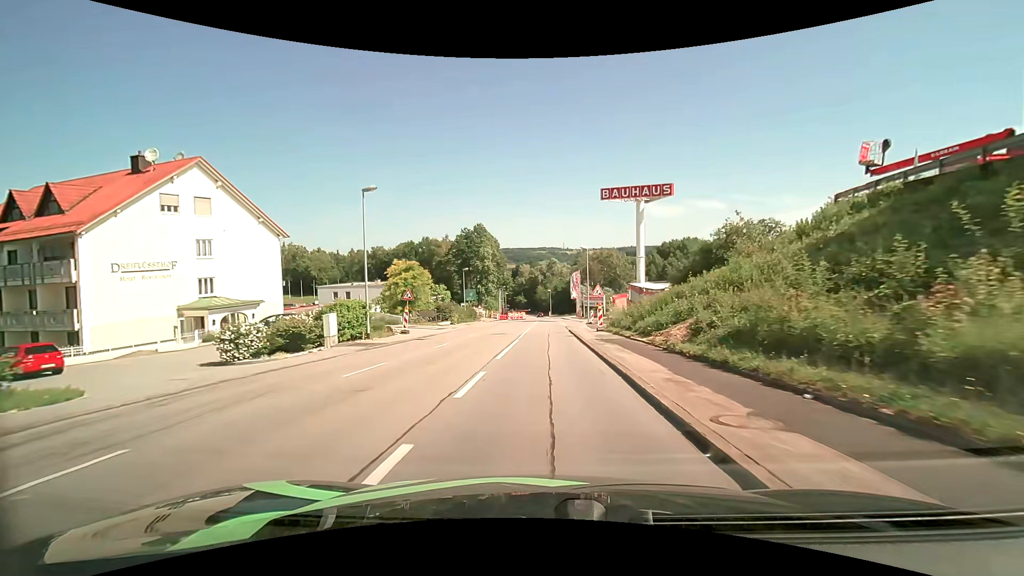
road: tertiary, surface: asphalt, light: Day
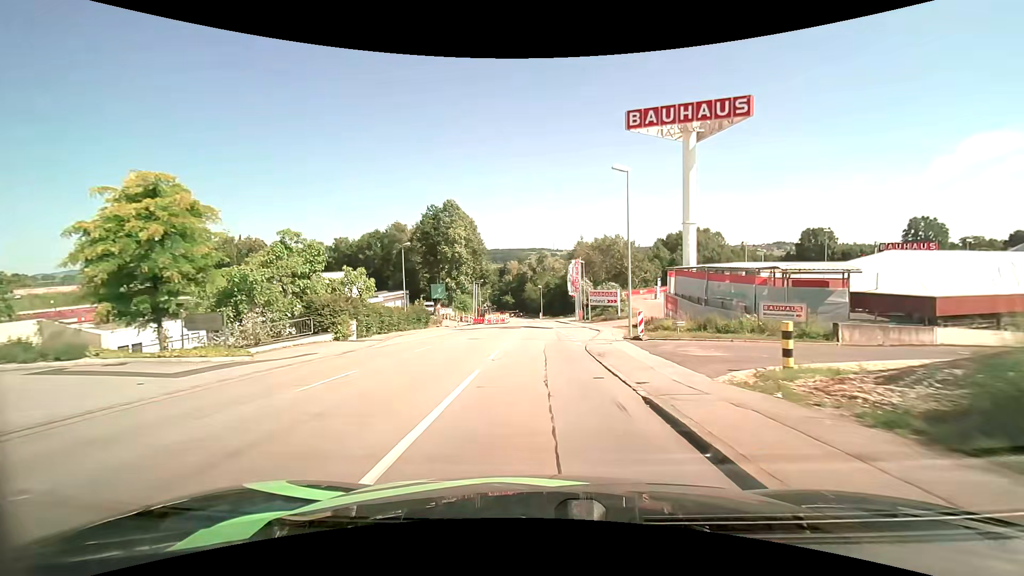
(+0.4, +28.8) m; +2°
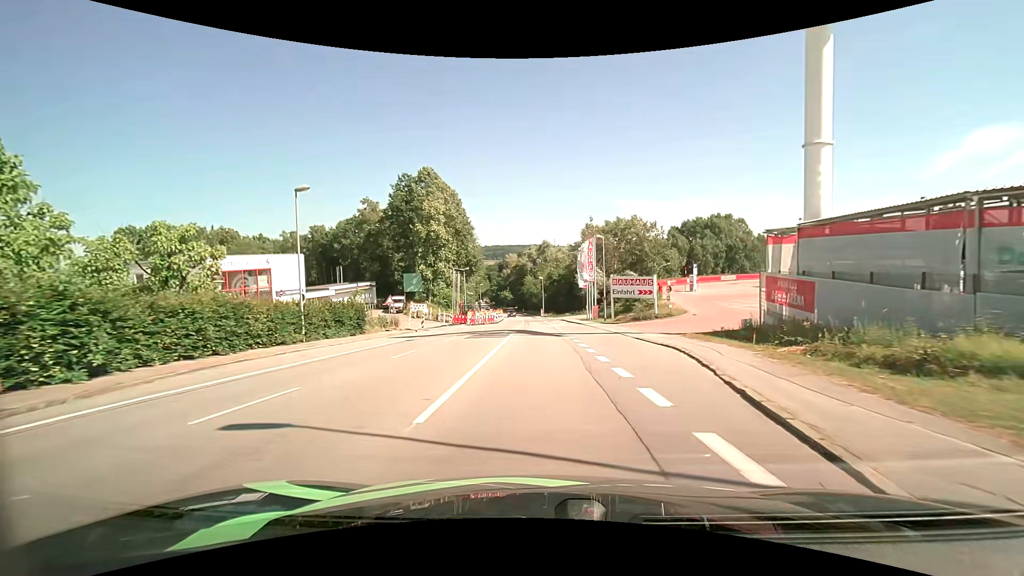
(-0.1, +20.7) m; -1°
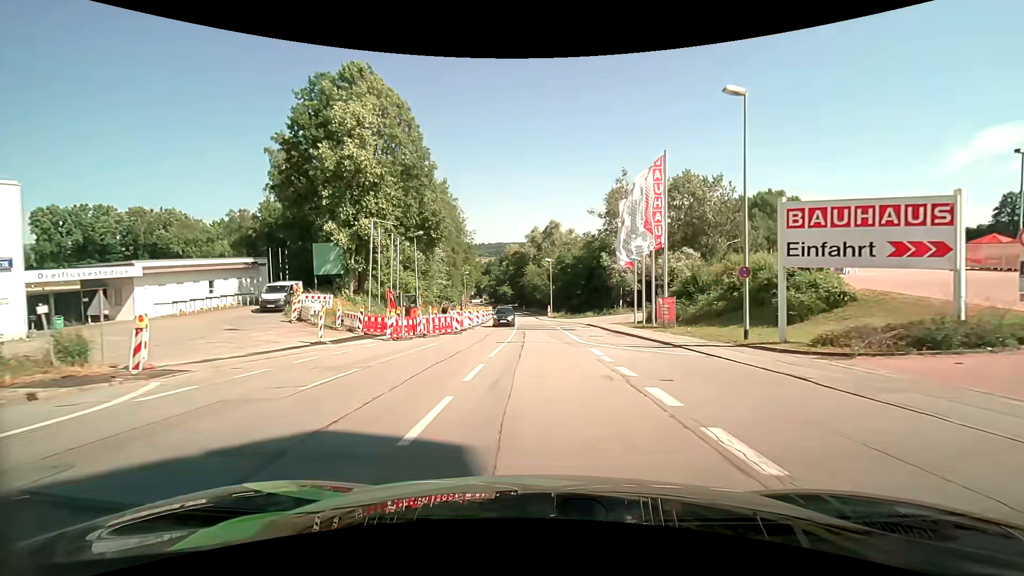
(-0.4, +32.9) m; -1°
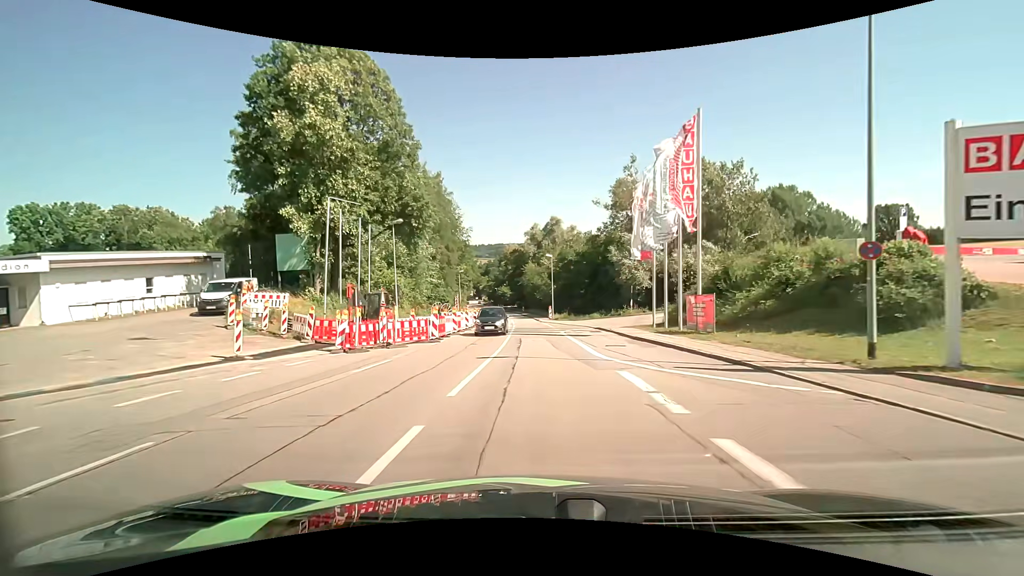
(0.0, +6.4) m; 0°
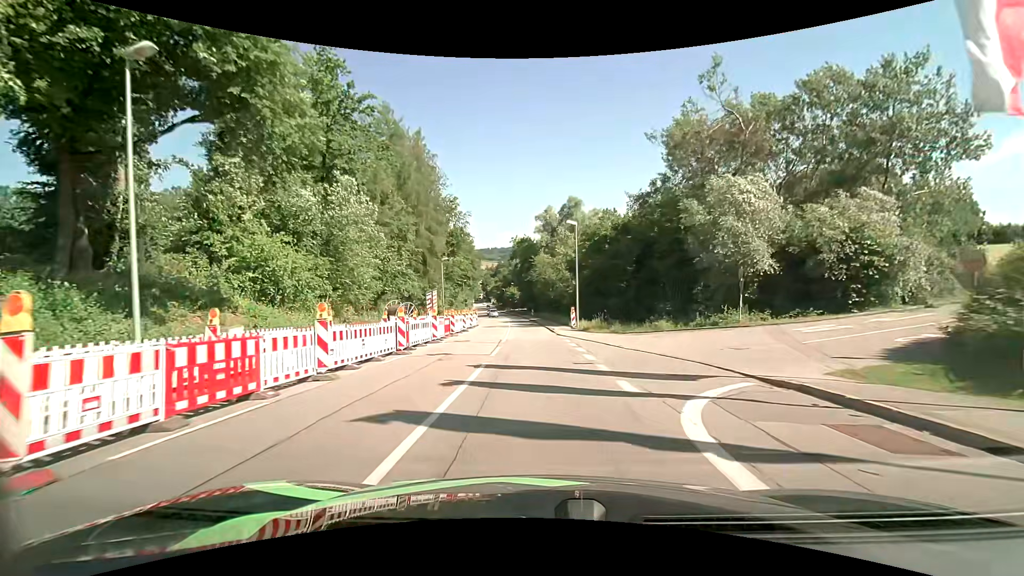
(0.0, +24.9) m; 0°
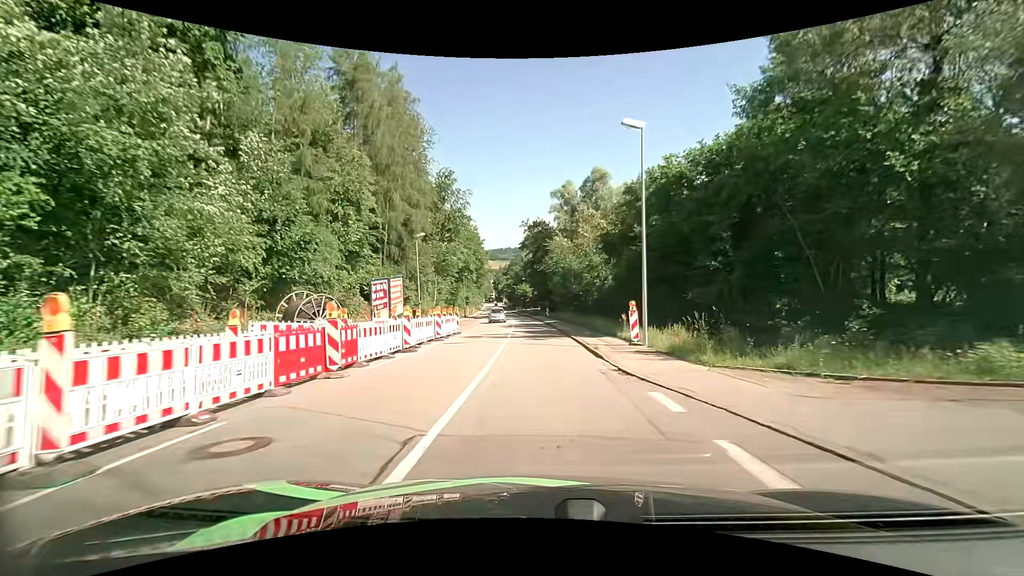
(-0.5, +19.7) m; -2°
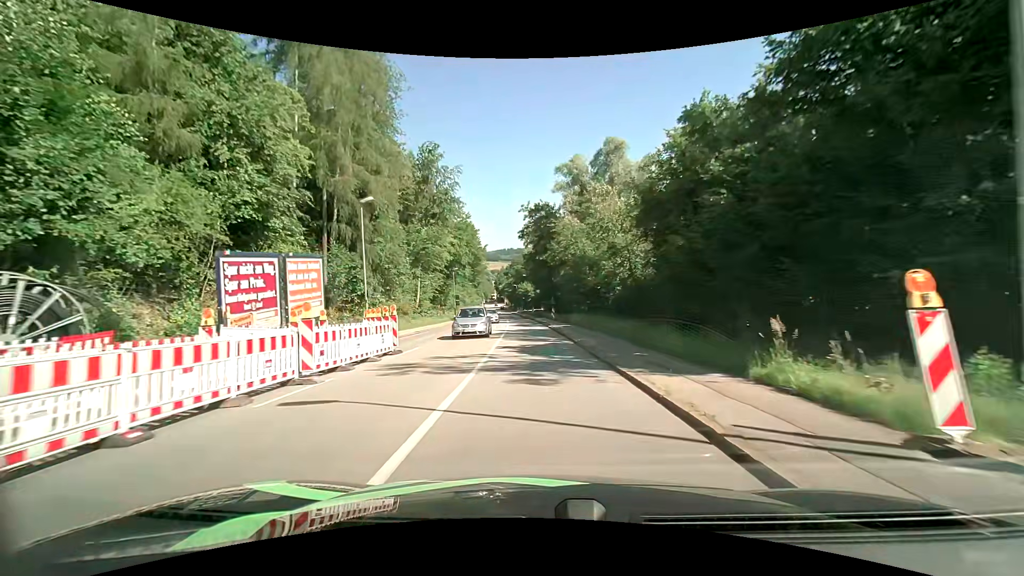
(0.0, +14.0) m; 0°
(0, +10) (0, +20) (-1, +30) (-1, +40) (-2, +50) (-3, +60) (-3, +70) (-4, +80) (-5, +90) (-6, +100) m
